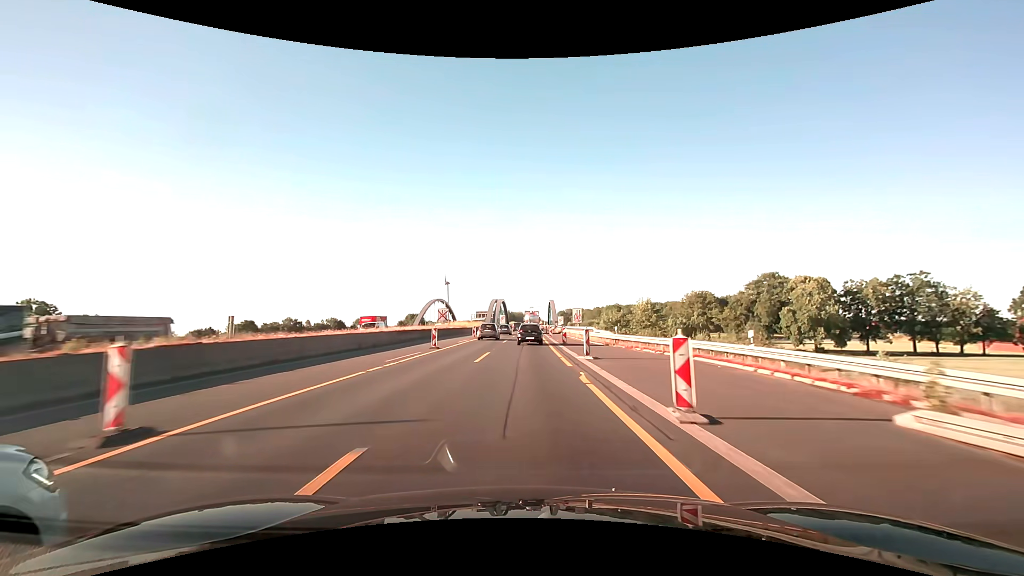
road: motorway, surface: asphalt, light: Day
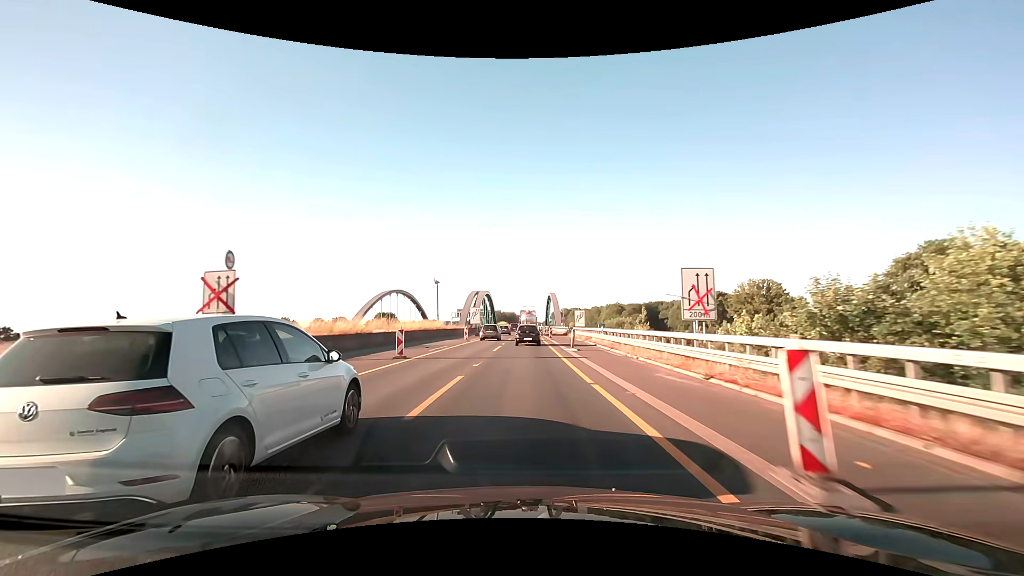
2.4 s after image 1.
(+0.4, +49.8) m; +1°
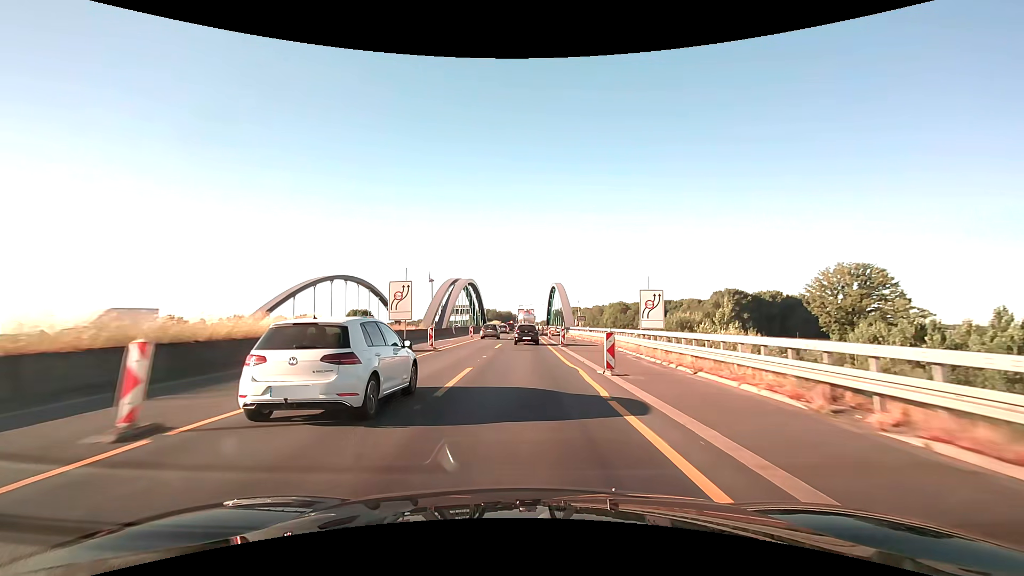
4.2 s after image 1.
(+0.2, +36.3) m; 0°
(0, +10) (0, +20) (0, +30) (0, +40) (0, +50) (0, +60) (0, +70) (0, +80) (0, +90) (0, +100) m
